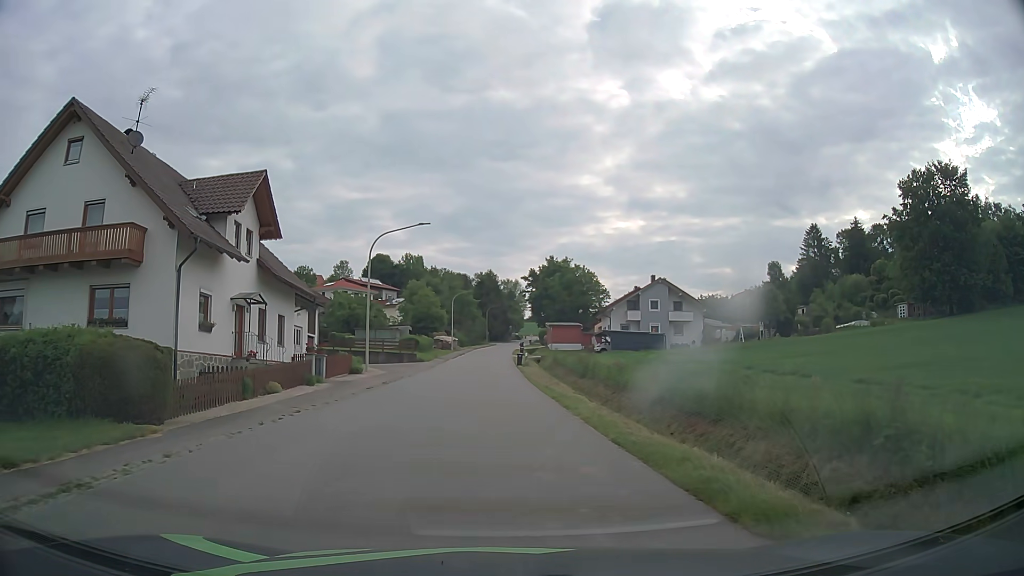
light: Day
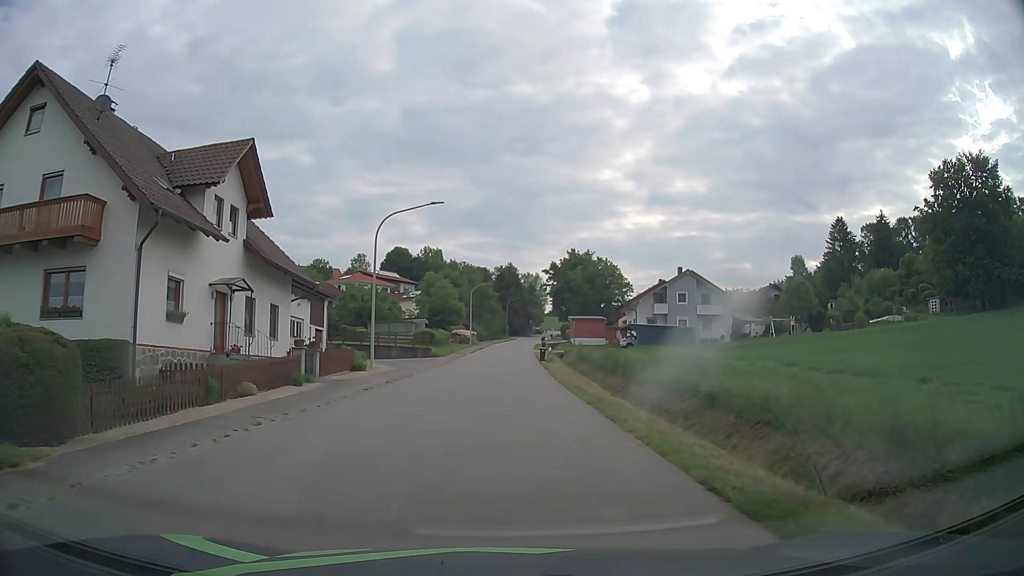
(0.0, +3.8) m; -1°
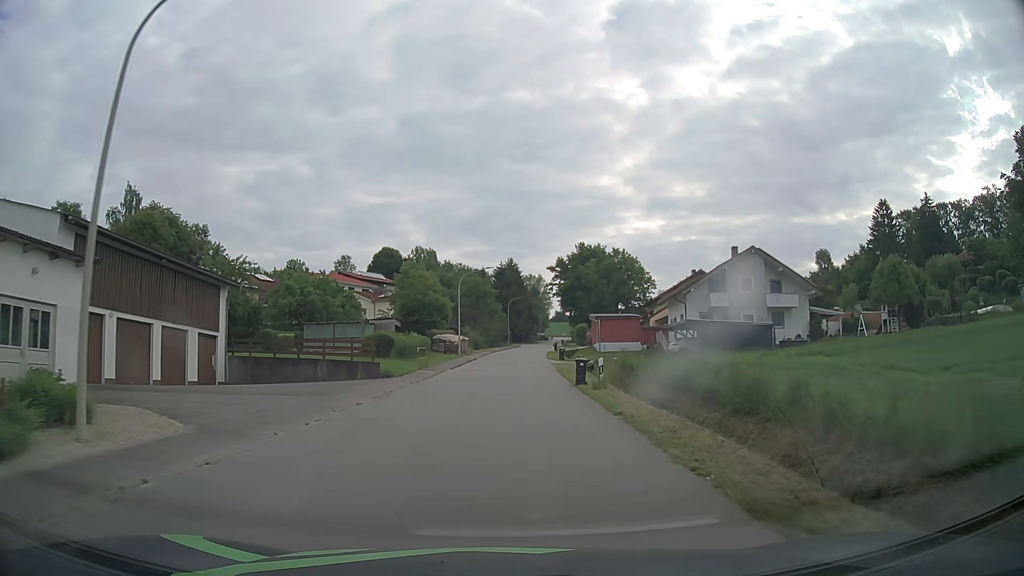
(-0.1, +22.1) m; 0°
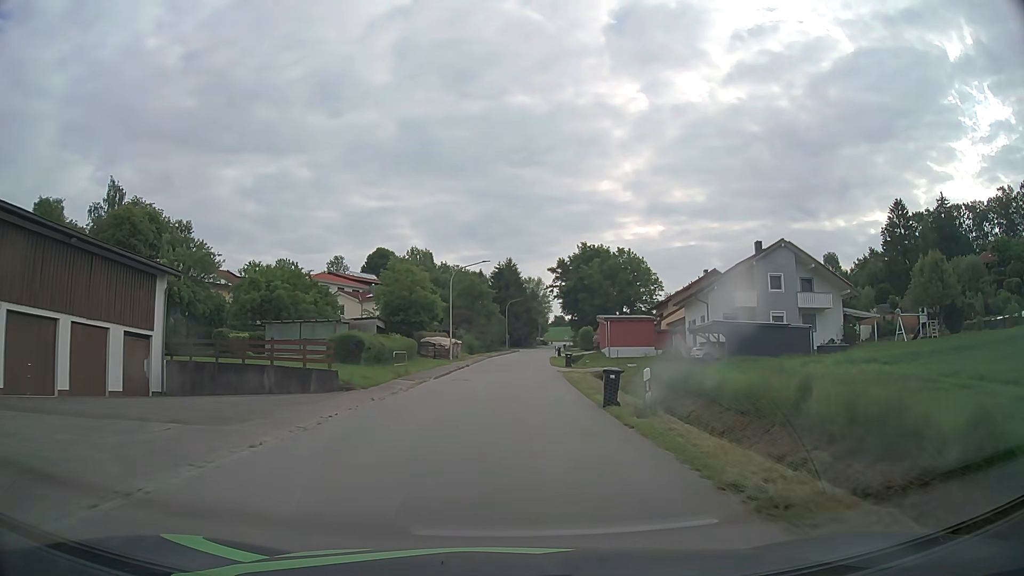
(0.0, +7.1) m; 0°
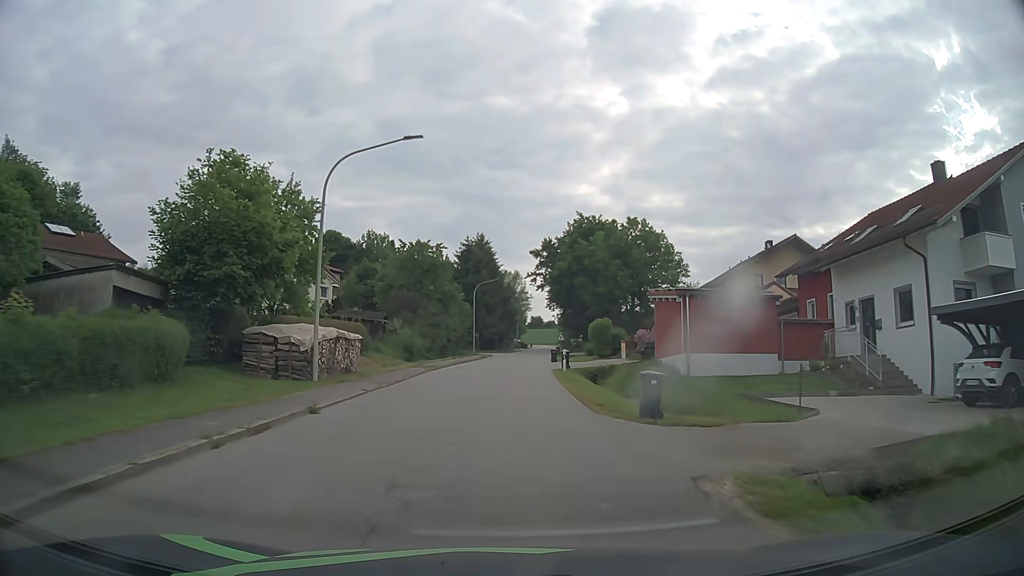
(+0.7, +30.9) m; +2°
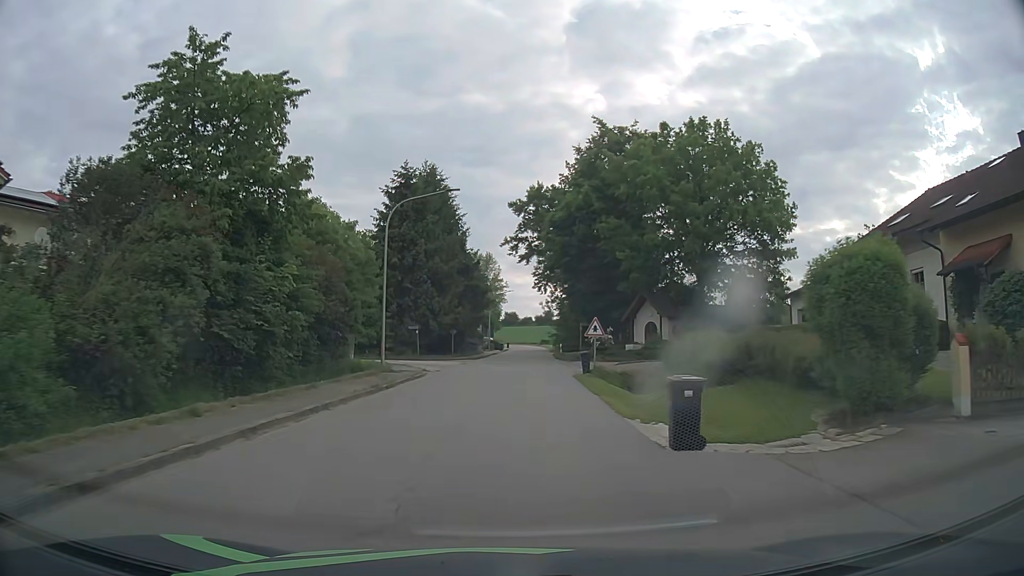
(+0.9, +38.5) m; +3°
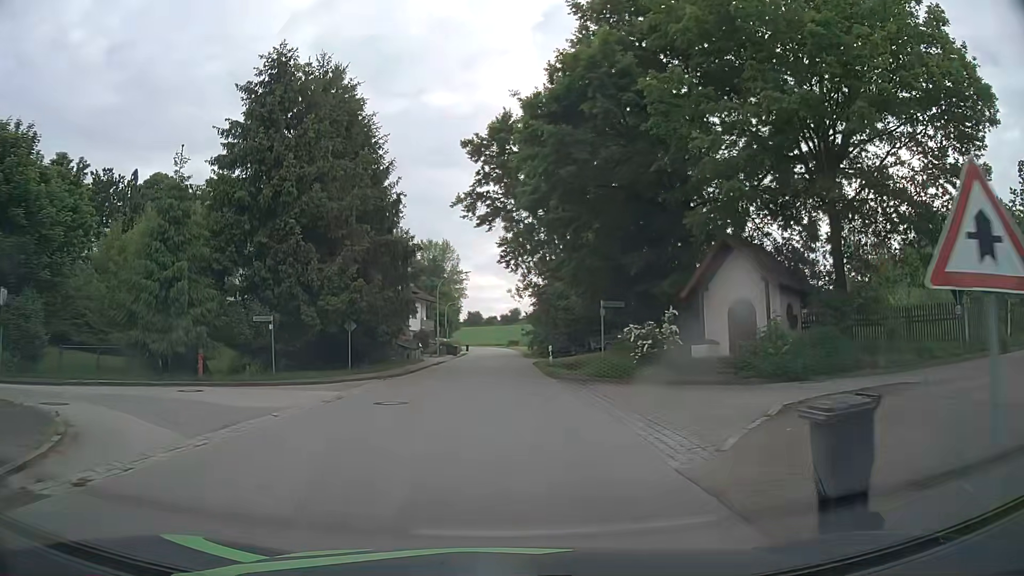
(+0.8, +23.4) m; +3°
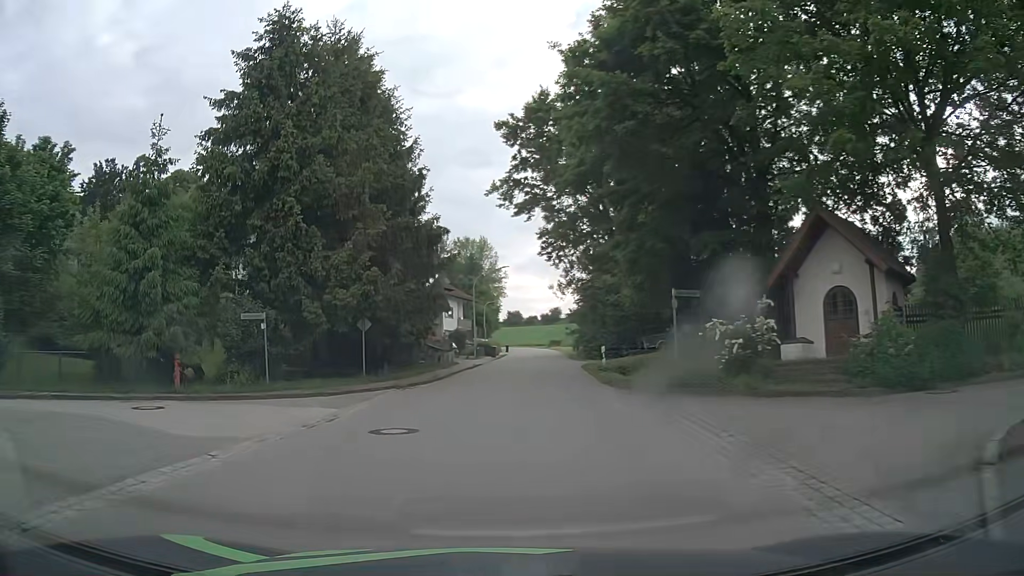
(-0.1, +4.4) m; -3°
